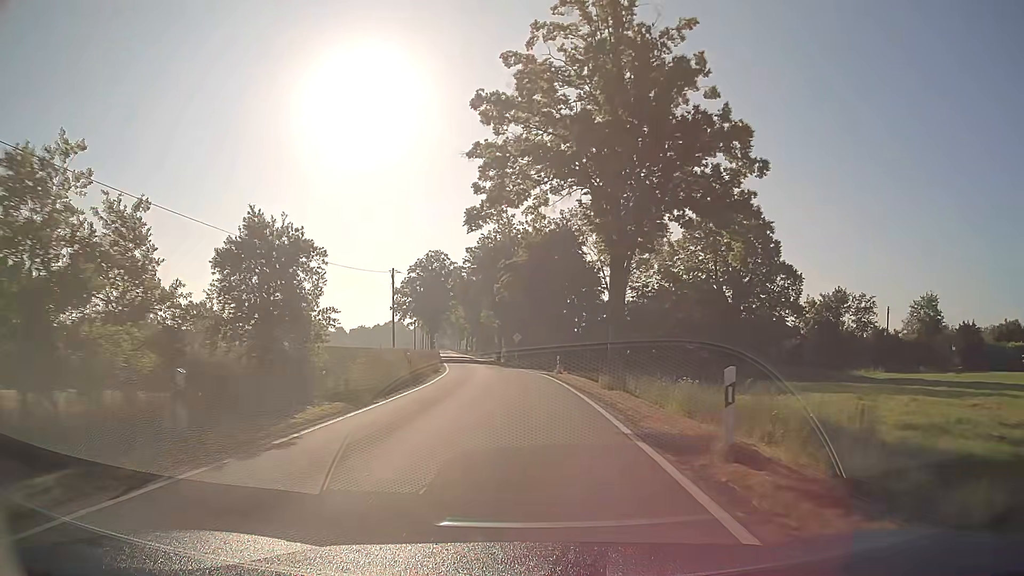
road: tertiary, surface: asphalt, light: Day
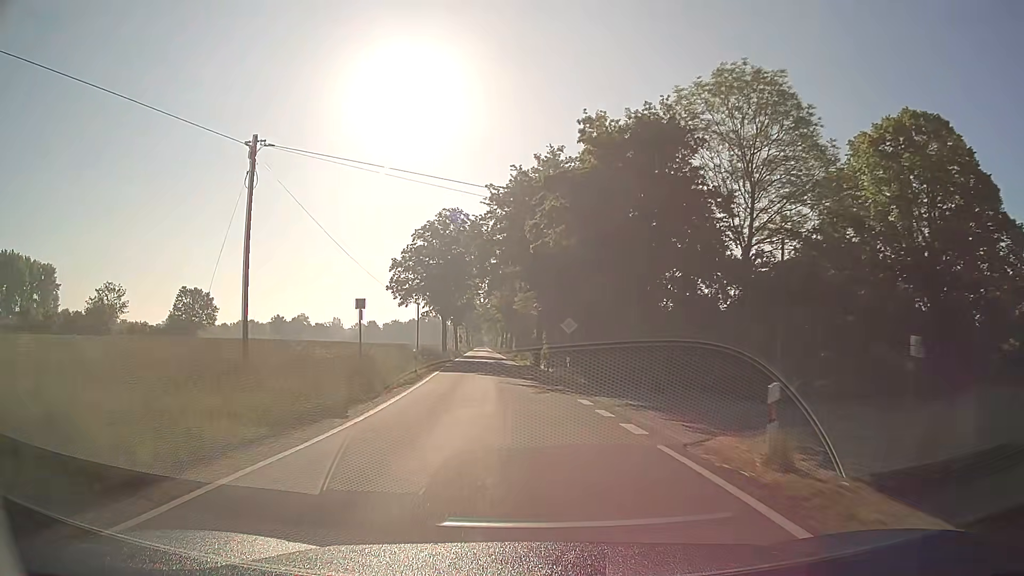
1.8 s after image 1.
(-0.8, +27.6) m; -4°
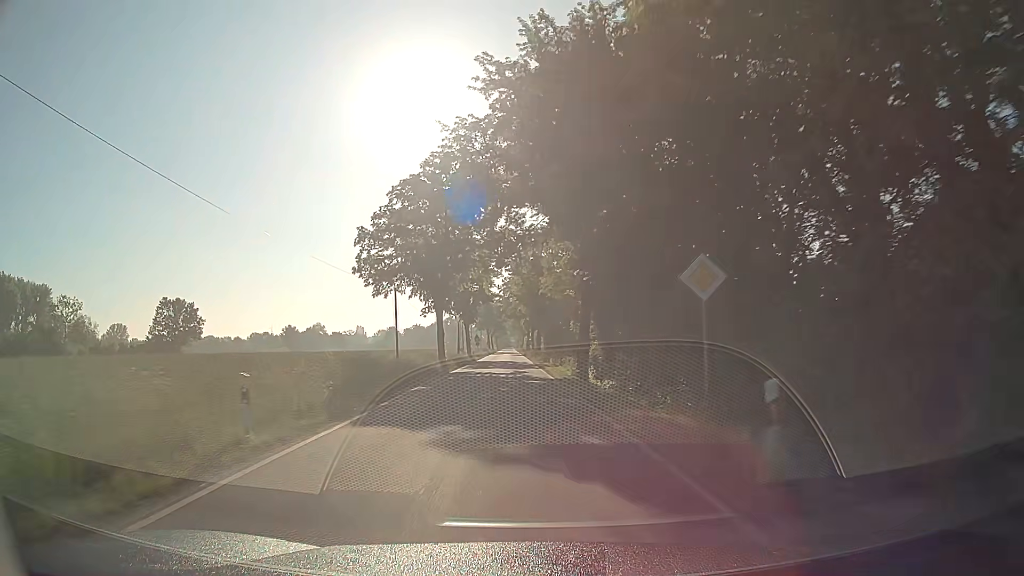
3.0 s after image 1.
(-0.4, +21.4) m; -2°
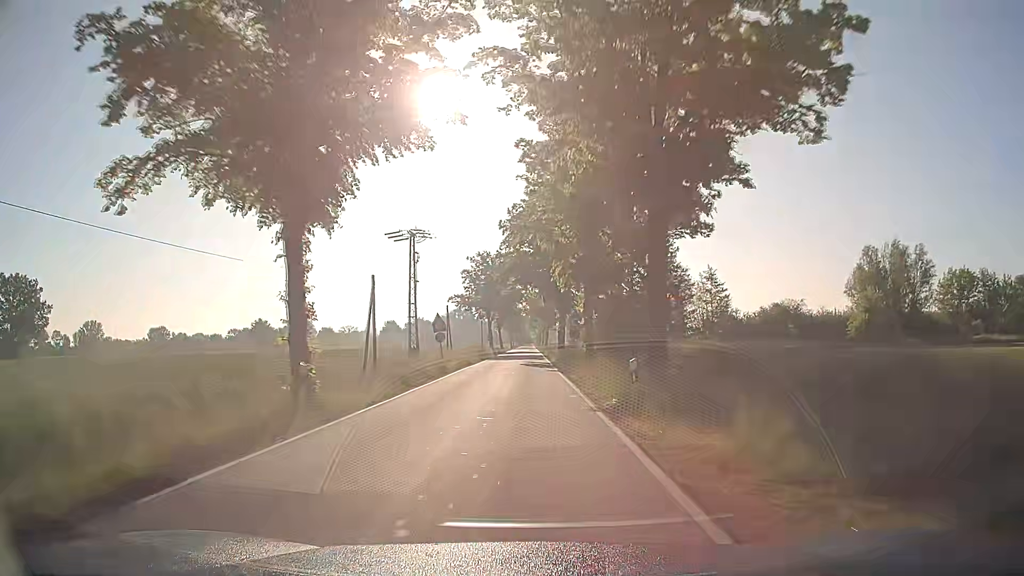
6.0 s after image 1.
(-1.3, +60.9) m; -2°
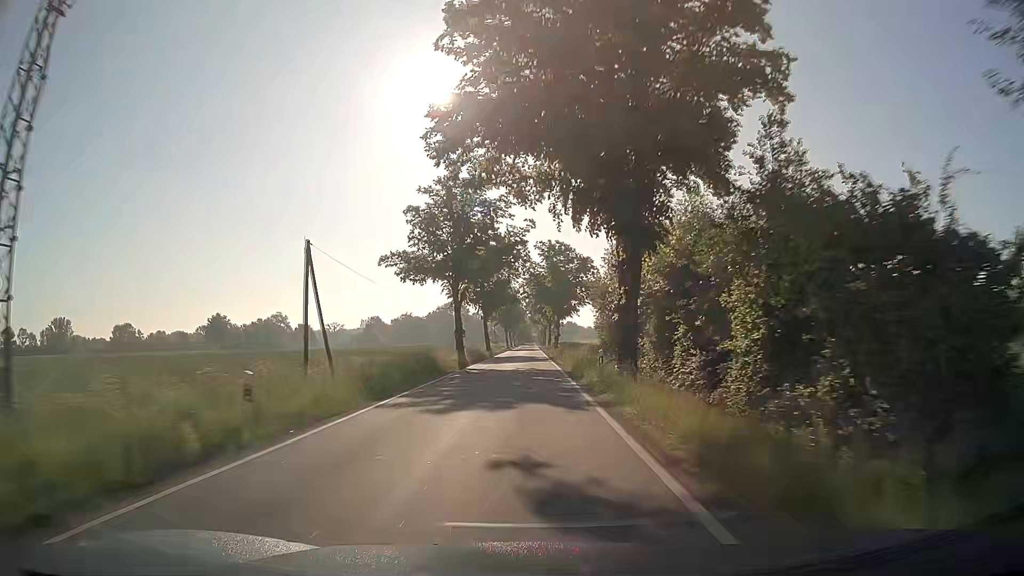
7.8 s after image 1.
(-0.1, +39.9) m; 0°
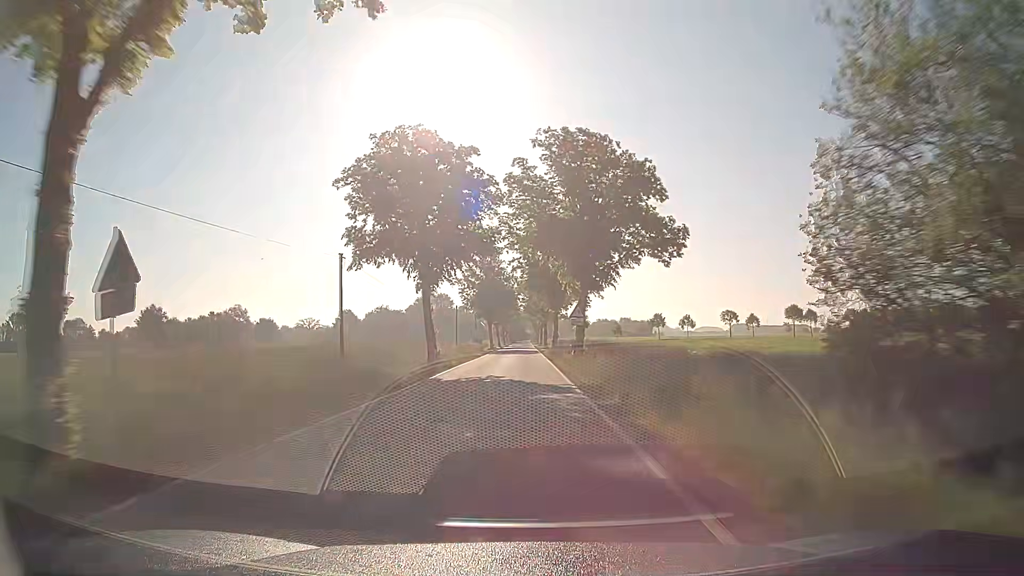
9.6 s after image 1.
(+0.1, +41.2) m; 0°
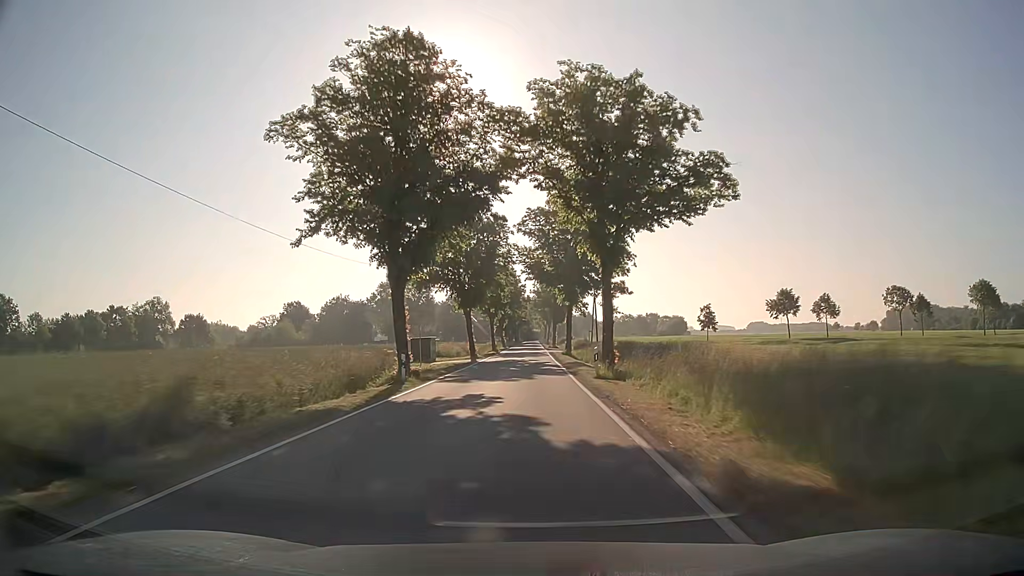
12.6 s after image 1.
(-0.1, +70.1) m; -1°
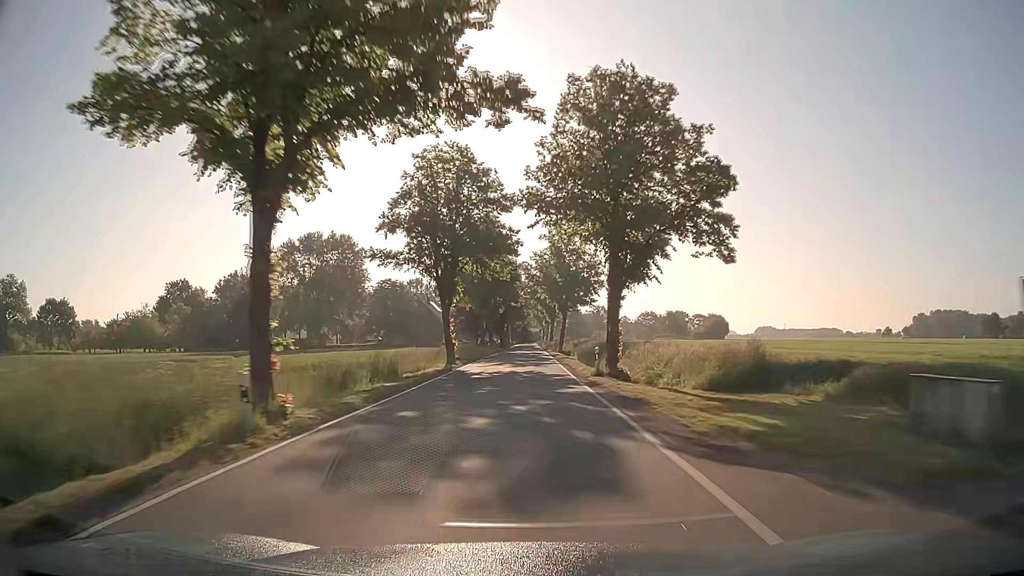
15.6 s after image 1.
(+0.3, +70.8) m; 0°
(0, +10) (0, +20) (0, +30) (0, +40) (0, +50) (0, +60) (0, +70) (0, +80) (0, +90) (+1, +100) m
